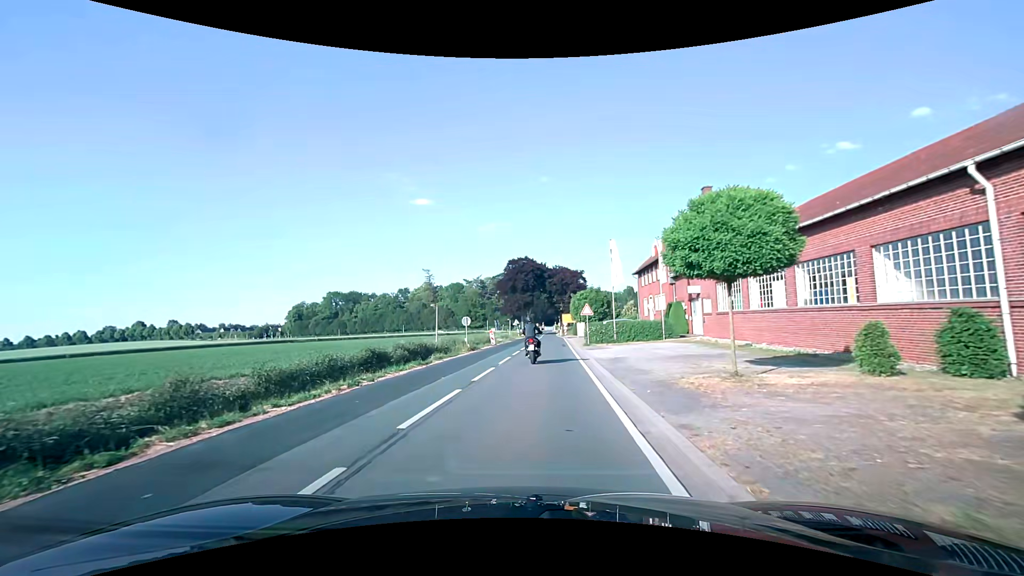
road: secondary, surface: asphalt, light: Day
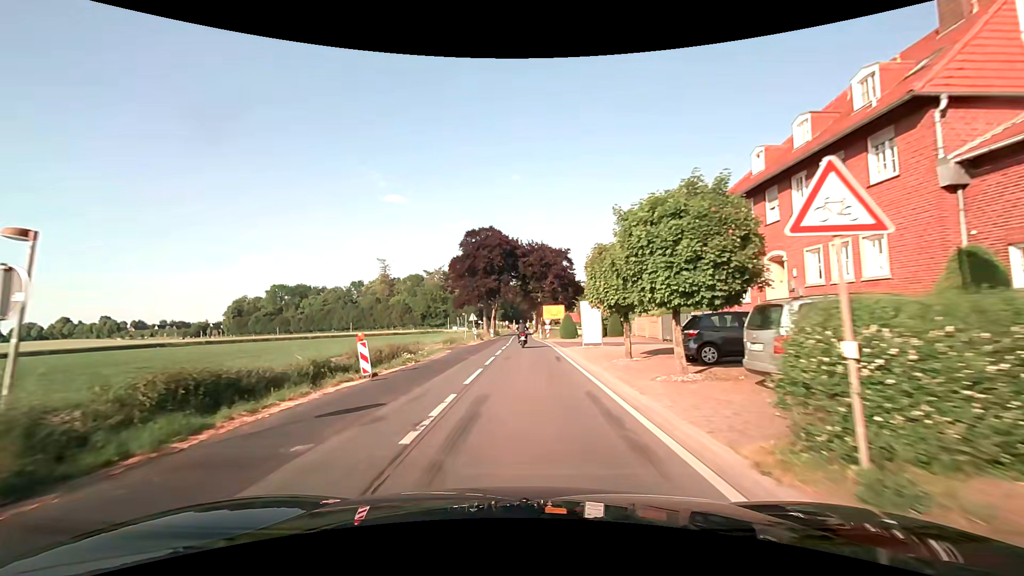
(+1.7, +31.0) m; +4°
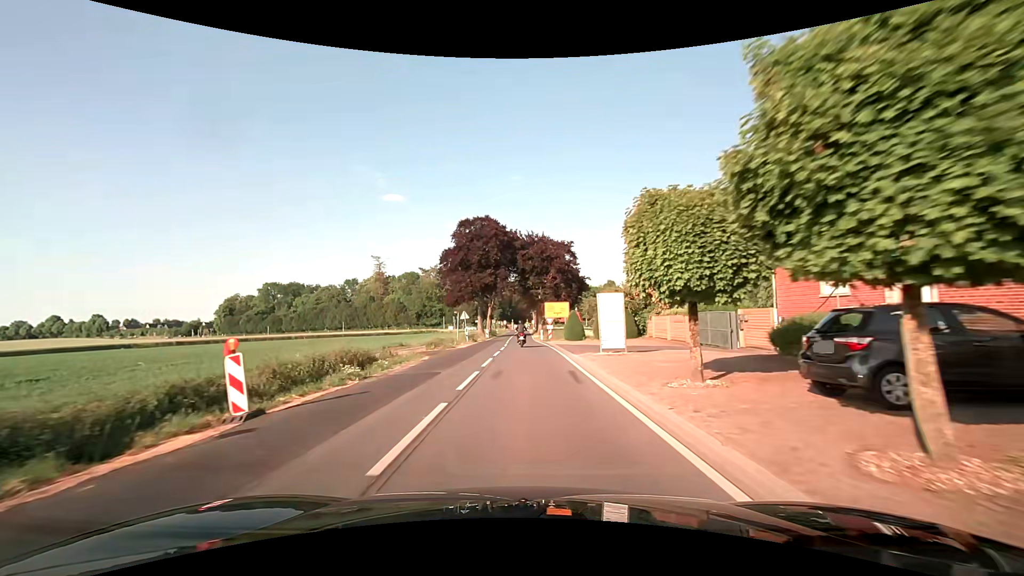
(0.0, +7.2) m; 0°
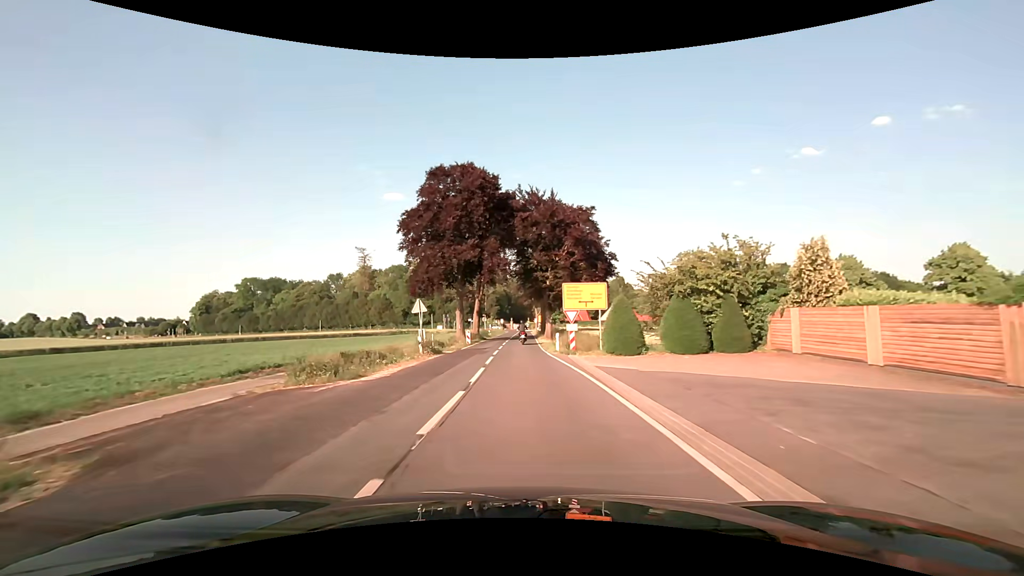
(0.0, +22.2) m; 0°
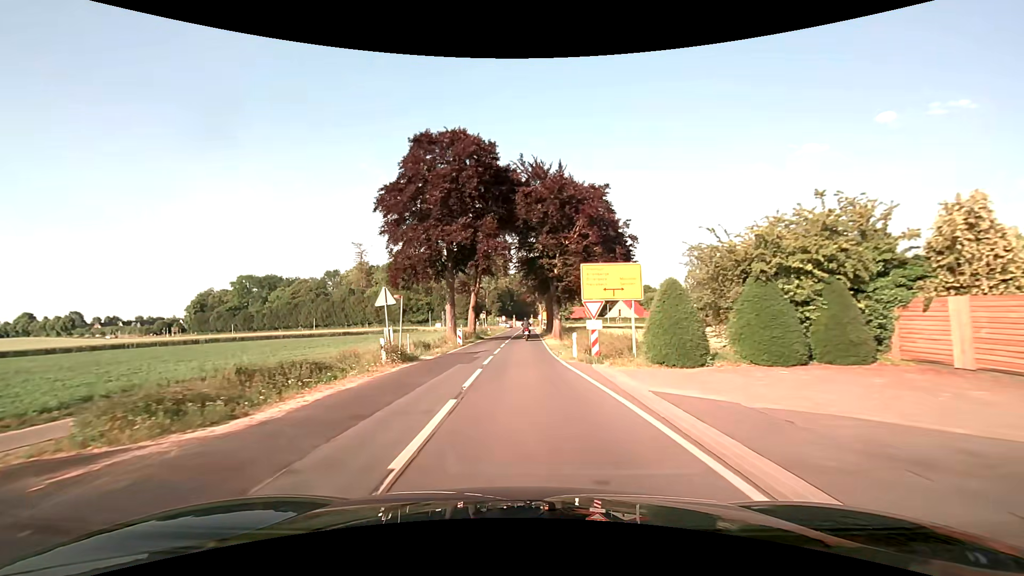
(0.0, +7.5) m; 0°
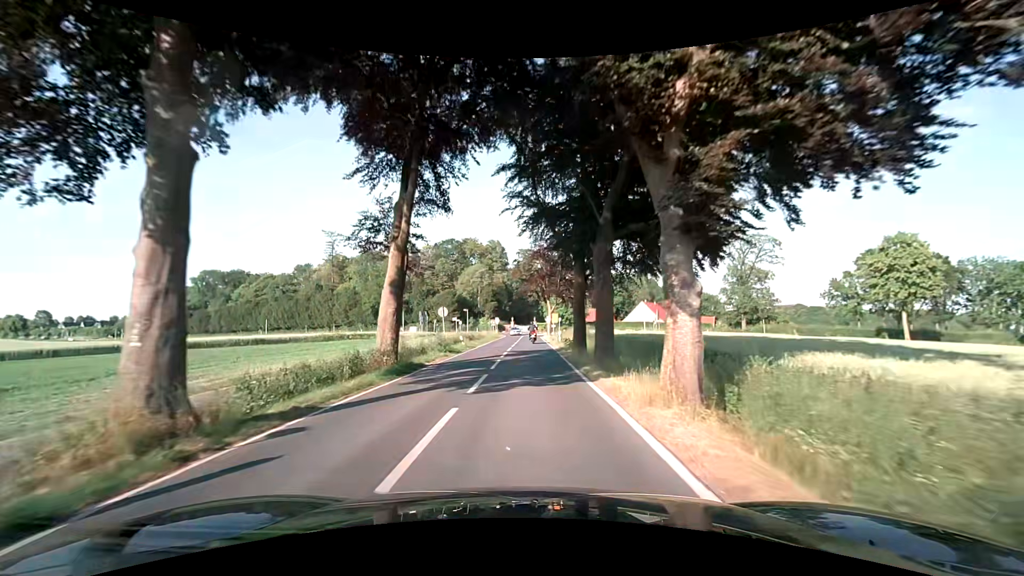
(-0.1, +30.5) m; 0°
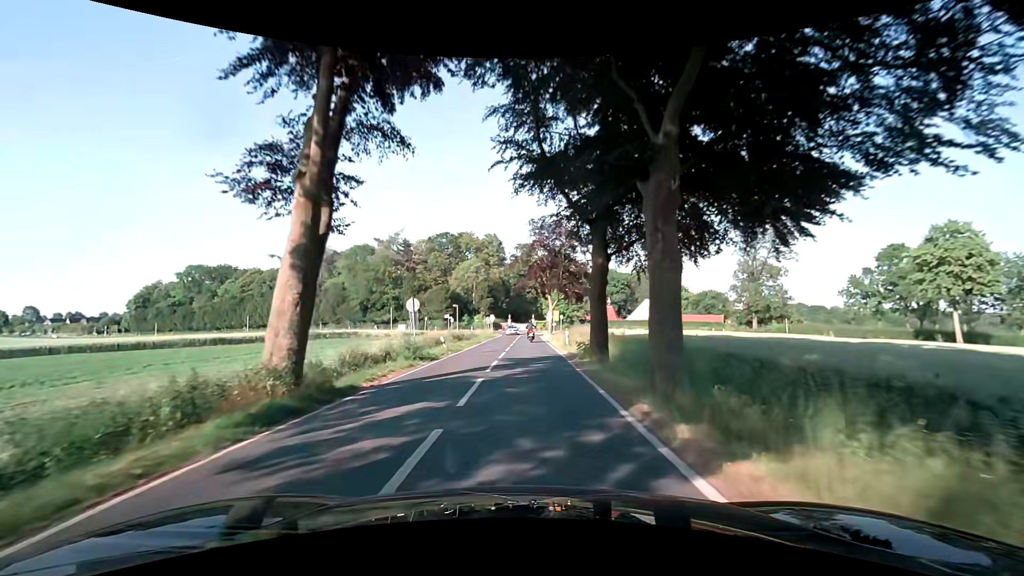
(0.0, +7.6) m; 0°
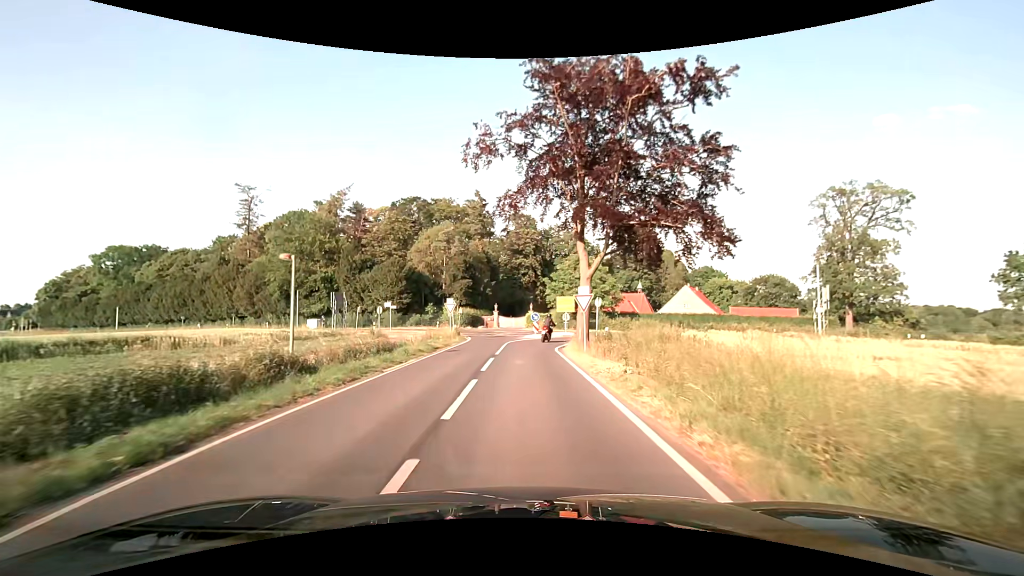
(+0.4, +37.4) m; +1°
(0, +10) (0, +20) (+1, +30) (+5, +39) (+6, +49) (+1, +57) (-6, +64) (-15, +68) (-24, +72) (-33, +77) m
